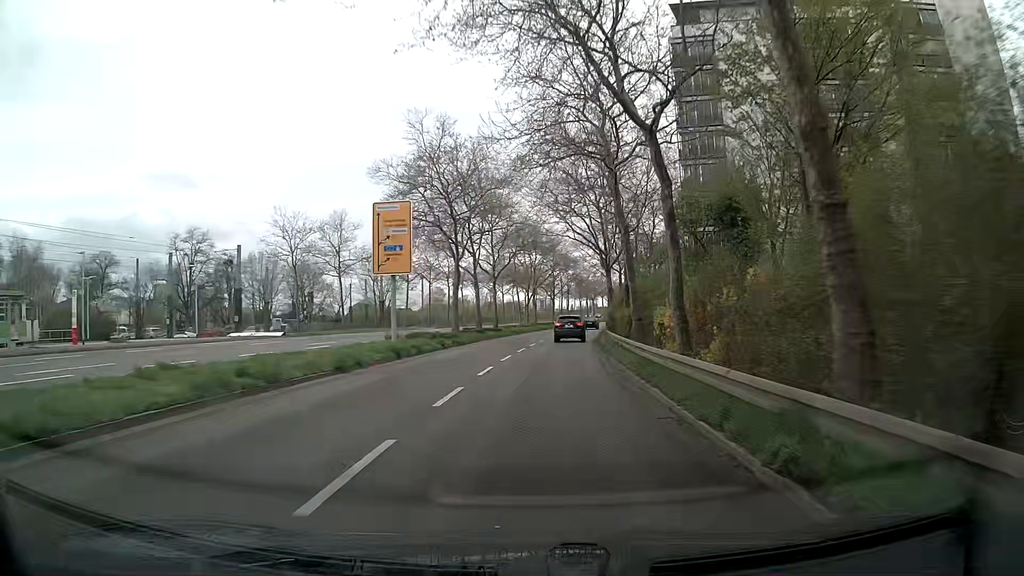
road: secondary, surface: asphalt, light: Day
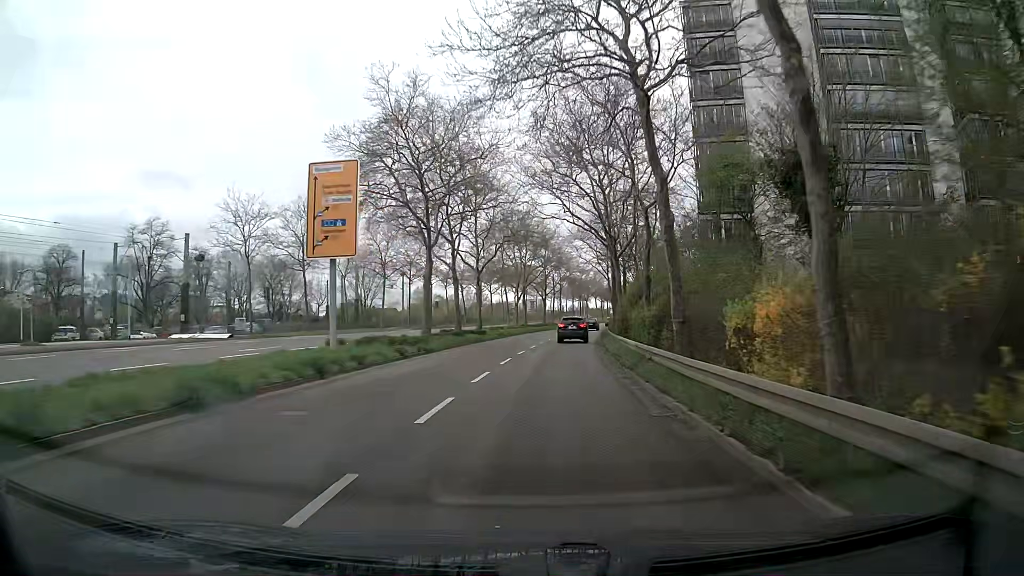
(+0.1, +7.7) m; +1°
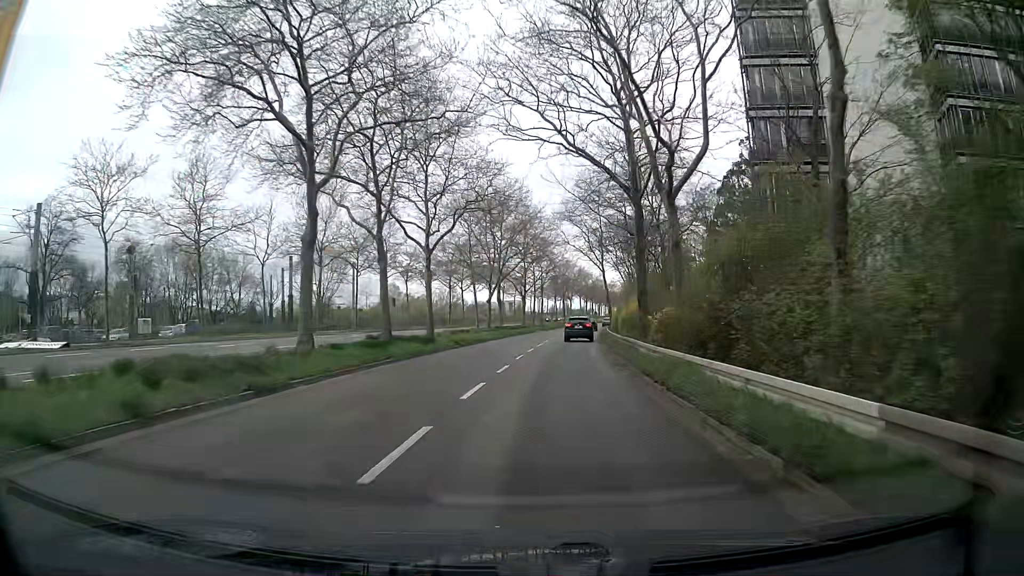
(+0.2, +15.3) m; +1°
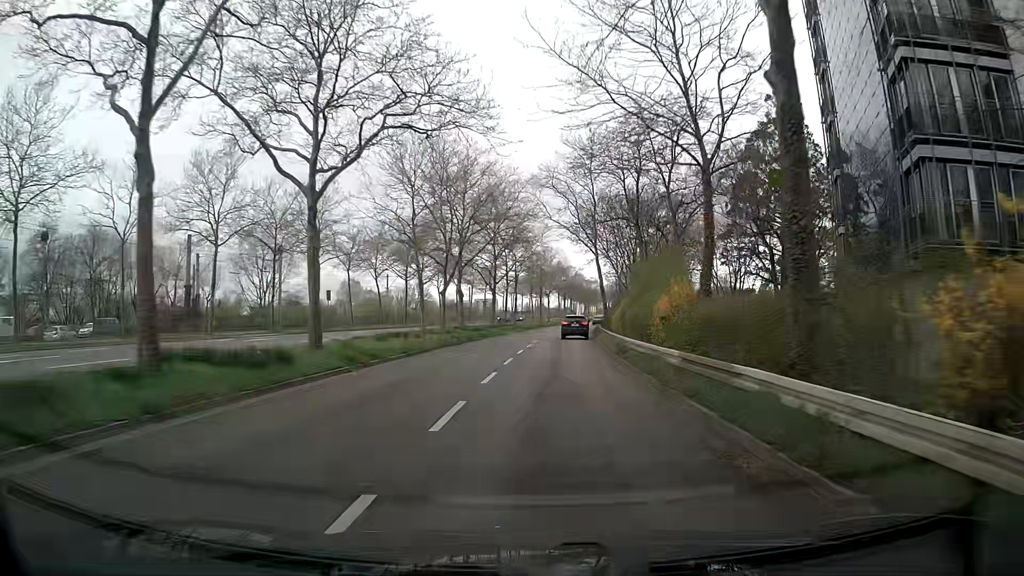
(+0.4, +15.4) m; +3°
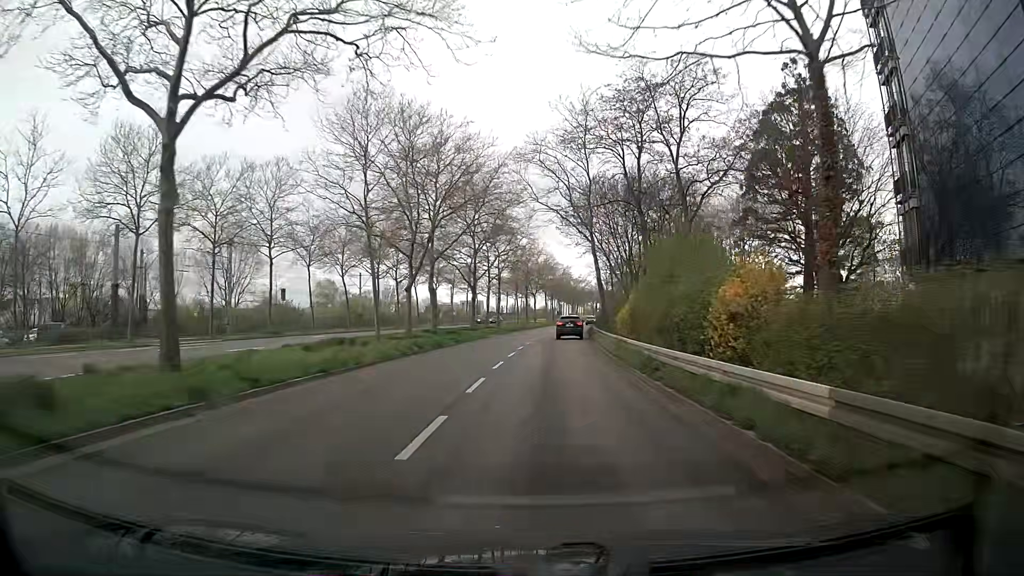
(+0.1, +7.7) m; +1°
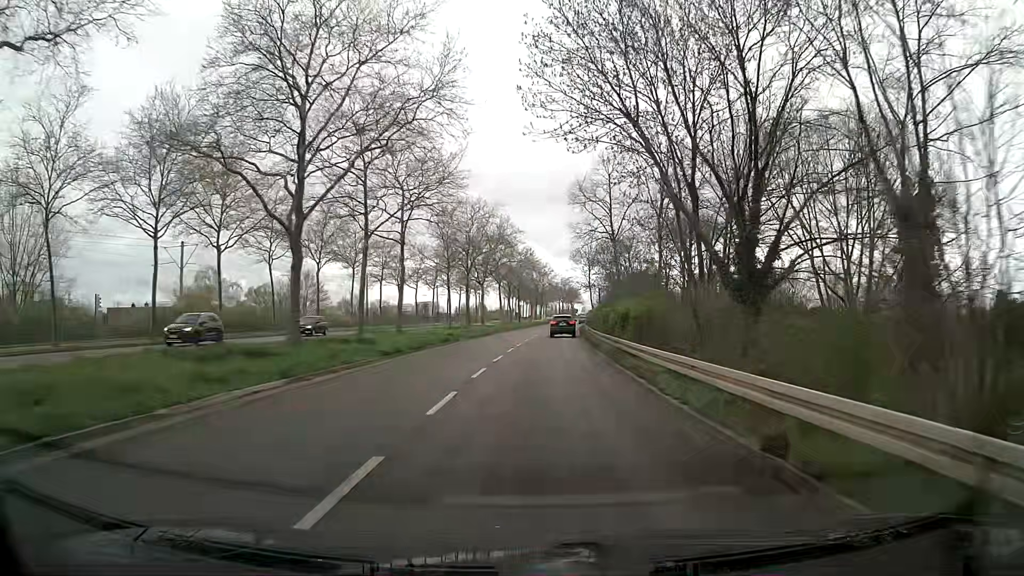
(+1.1, +39.0) m; +4°
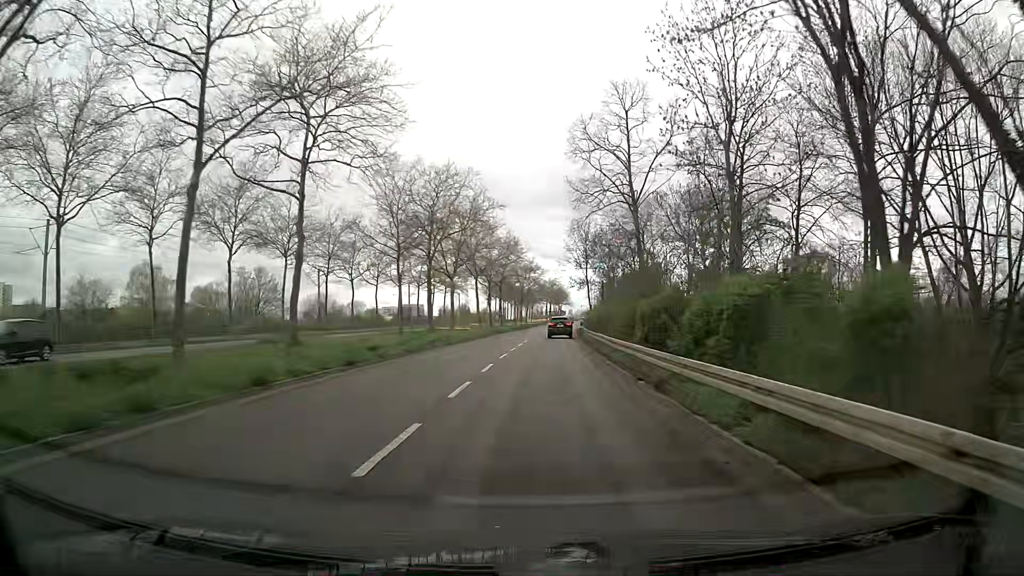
(+0.1, +15.8) m; +1°
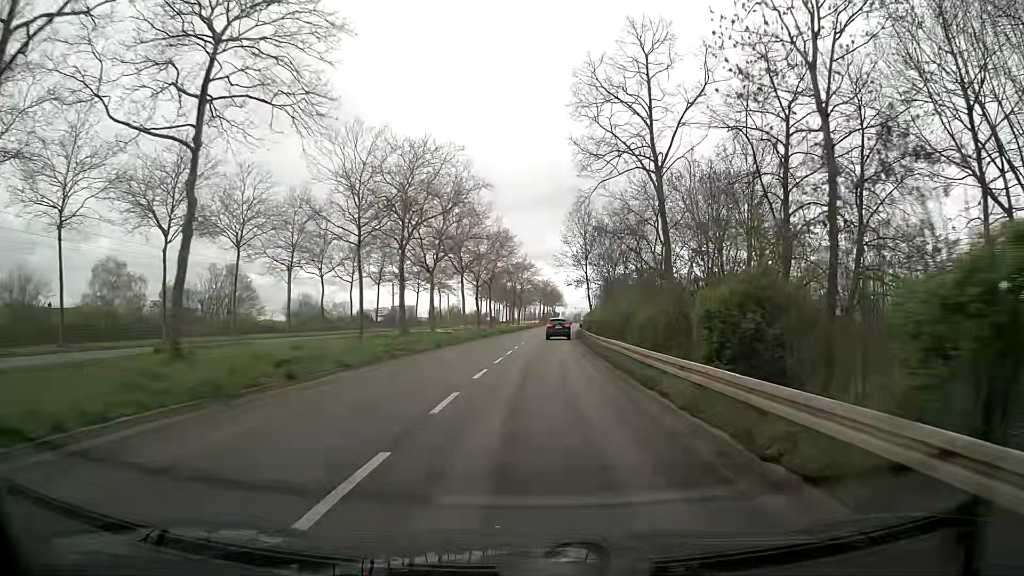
(-0.1, +7.9) m; 0°
(0, +10) (0, +20) (0, +30) (+1, +40) (+1, +50) (+1, +60) (+2, +70) (+3, +80) (+3, +90) (+4, +100) m
